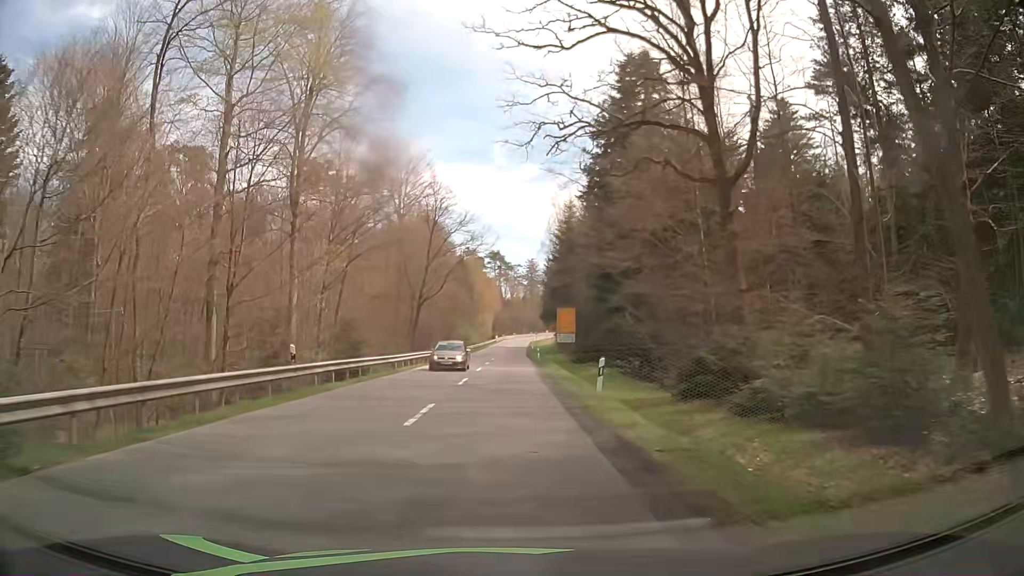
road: secondary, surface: asphalt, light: Day
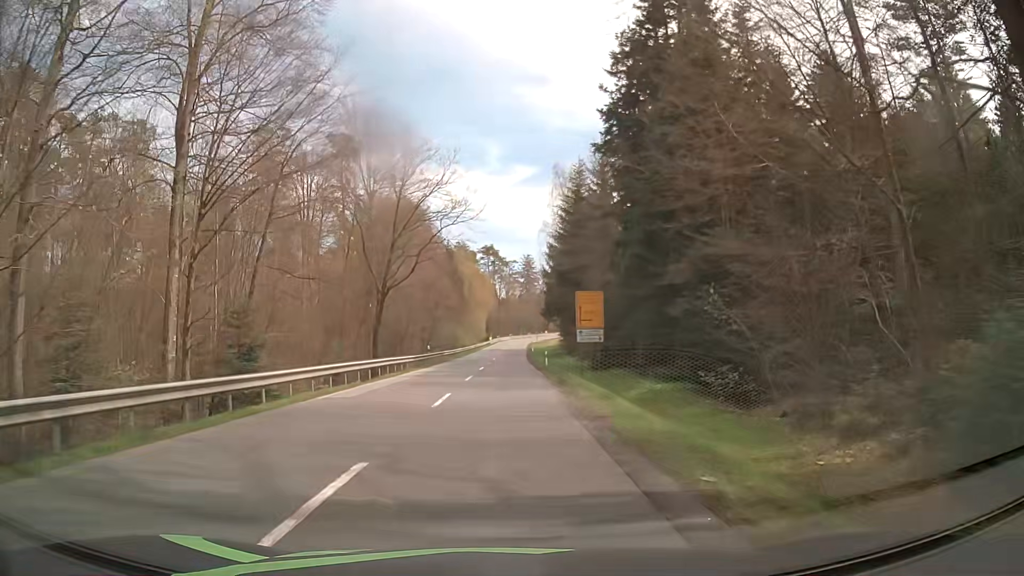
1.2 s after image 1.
(-0.1, +18.4) m; +1°
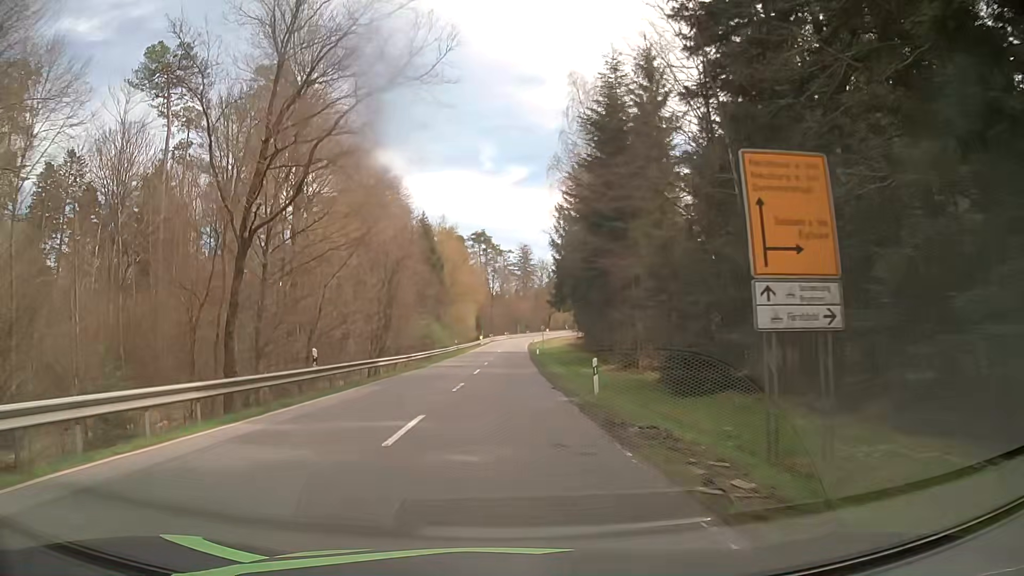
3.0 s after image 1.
(-0.3, +27.6) m; -1°
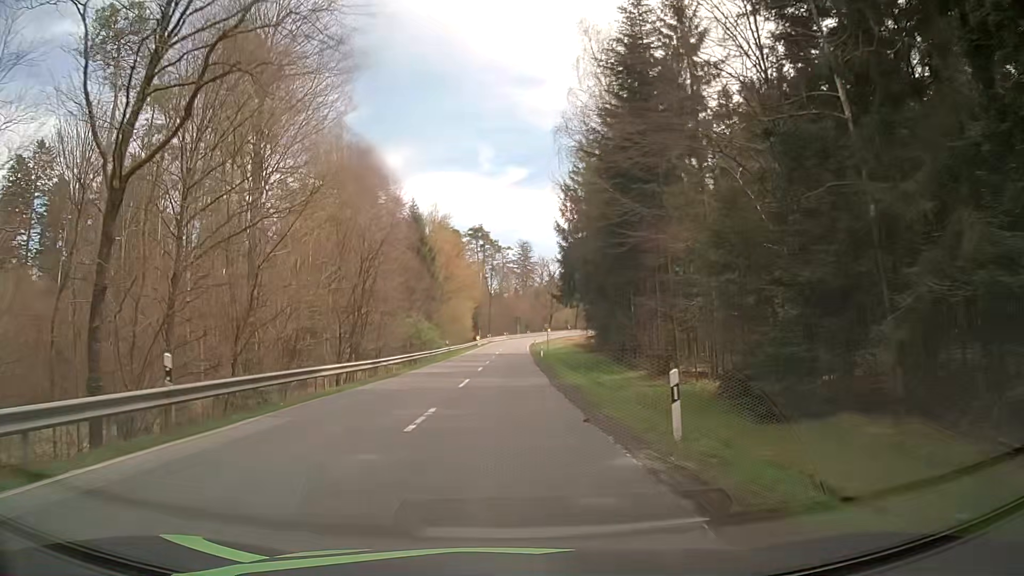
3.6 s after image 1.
(0.0, +9.2) m; 0°
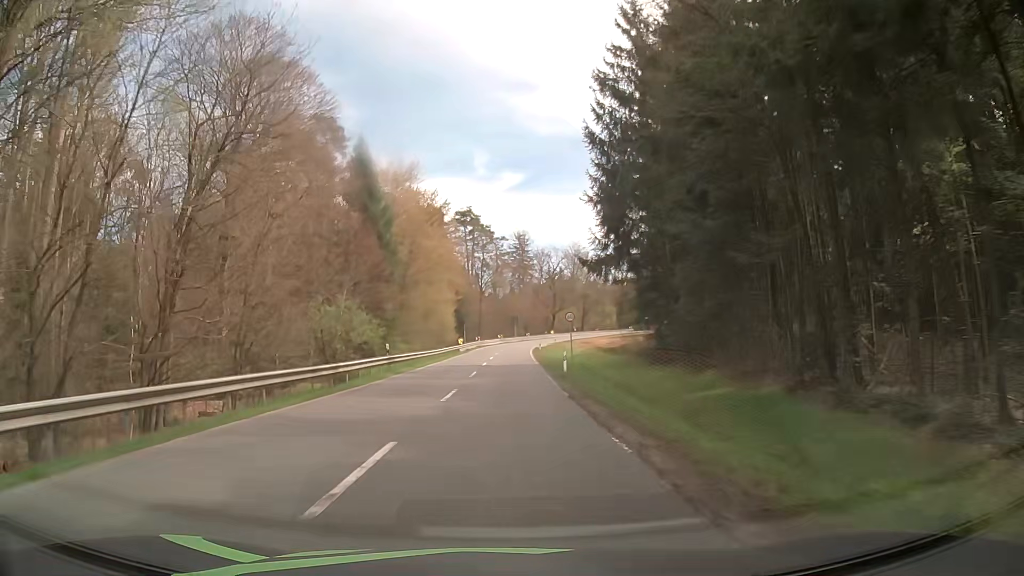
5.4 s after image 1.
(+0.1, +27.6) m; 0°
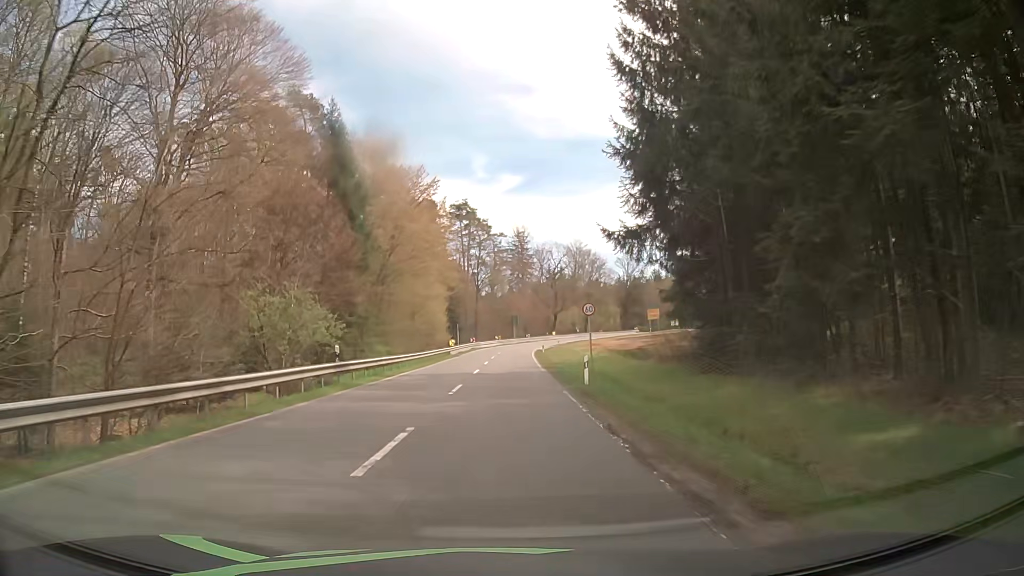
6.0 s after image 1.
(0.0, +9.2) m; 0°
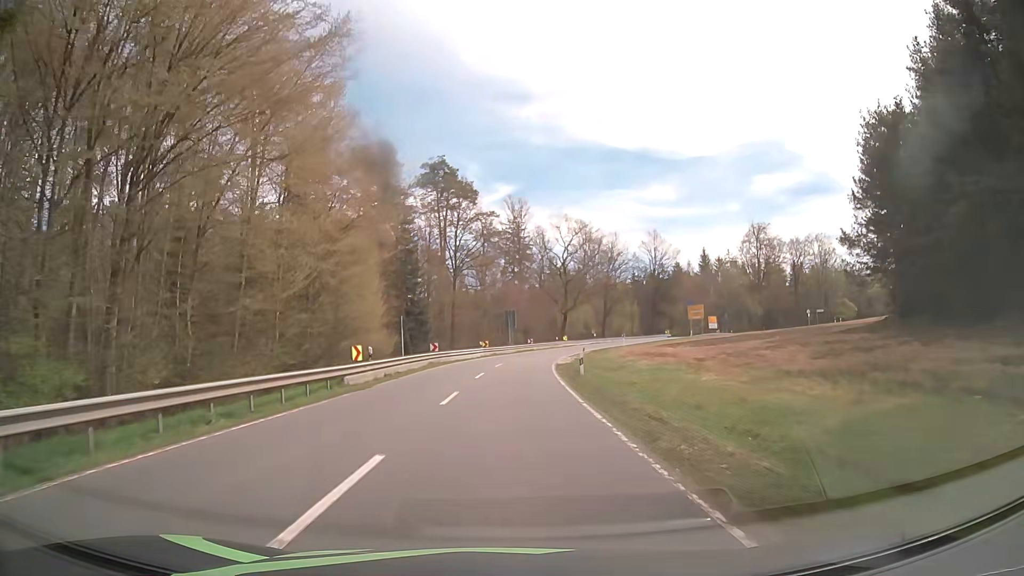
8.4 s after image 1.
(+0.5, +36.1) m; +1°
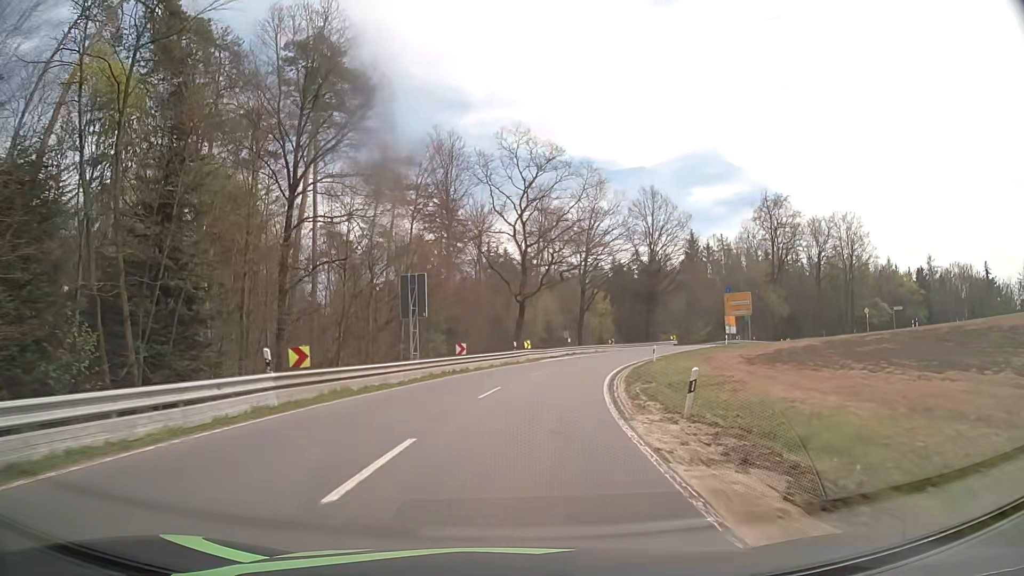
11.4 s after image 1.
(+1.0, +43.0) m; +5°
(0, +10) (+1, +20) (+3, +30) (+6, +39) (+9, +49) (+14, +58) (+20, +66) (+28, +72) (+38, +74) (+47, +71) m
